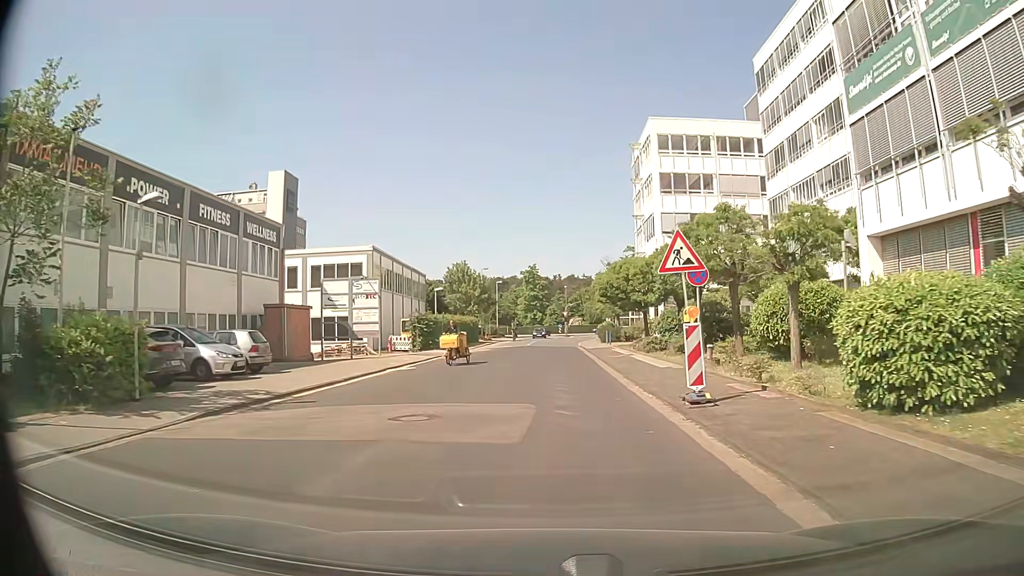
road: residential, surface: asphalt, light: Day
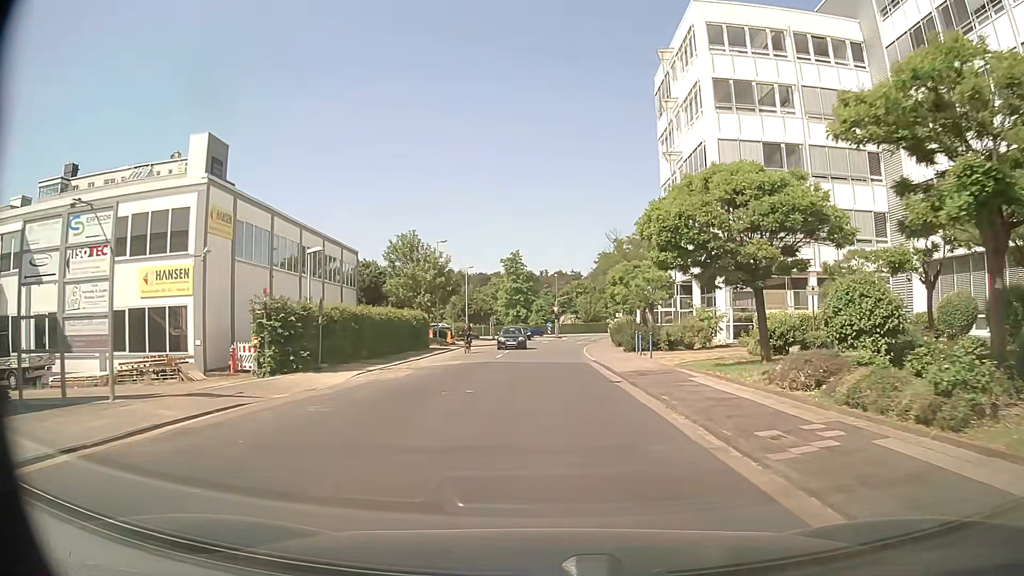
(+0.1, +23.8) m; +1°
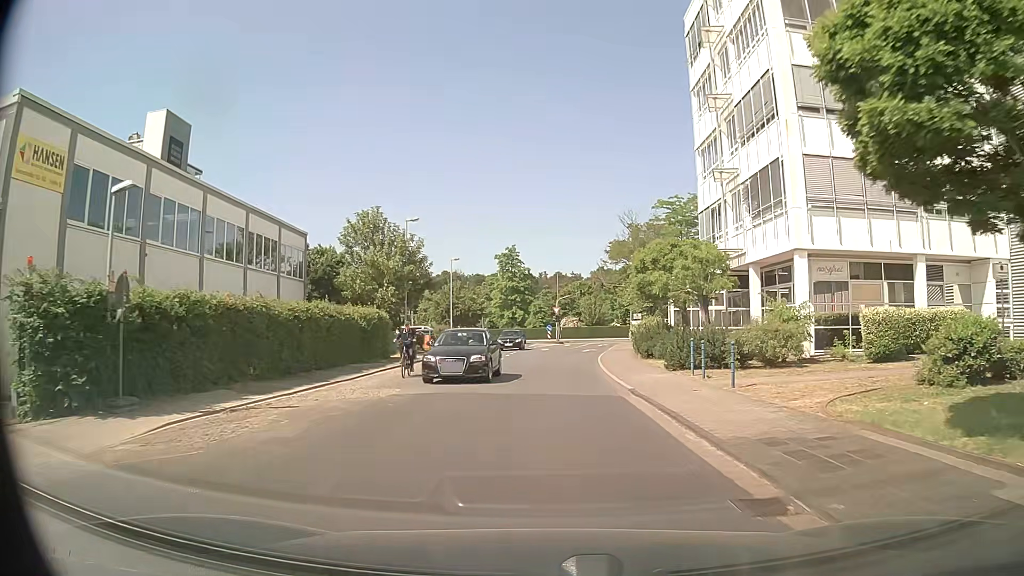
(0.0, +11.8) m; 0°
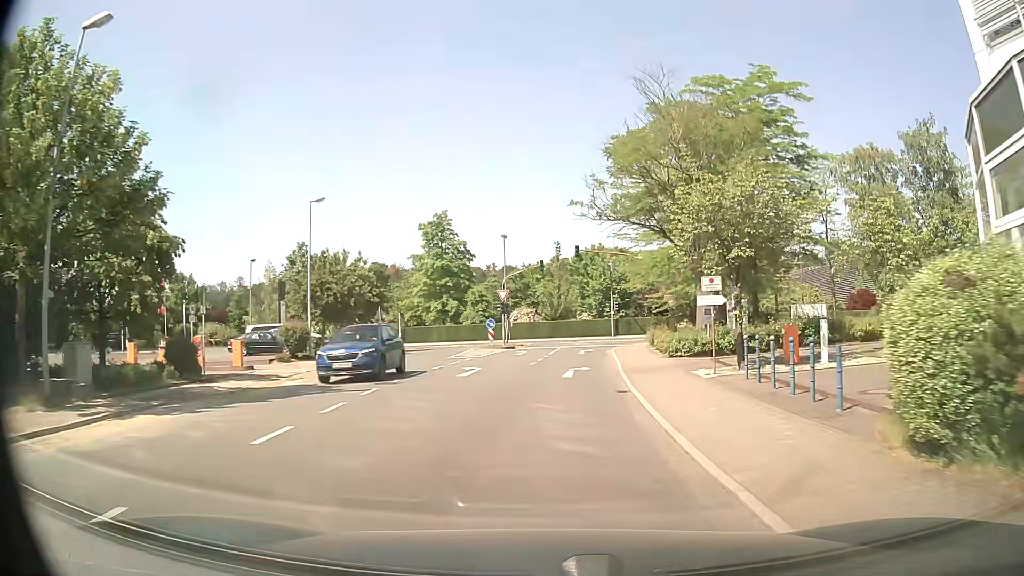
(+0.5, +28.9) m; +4°
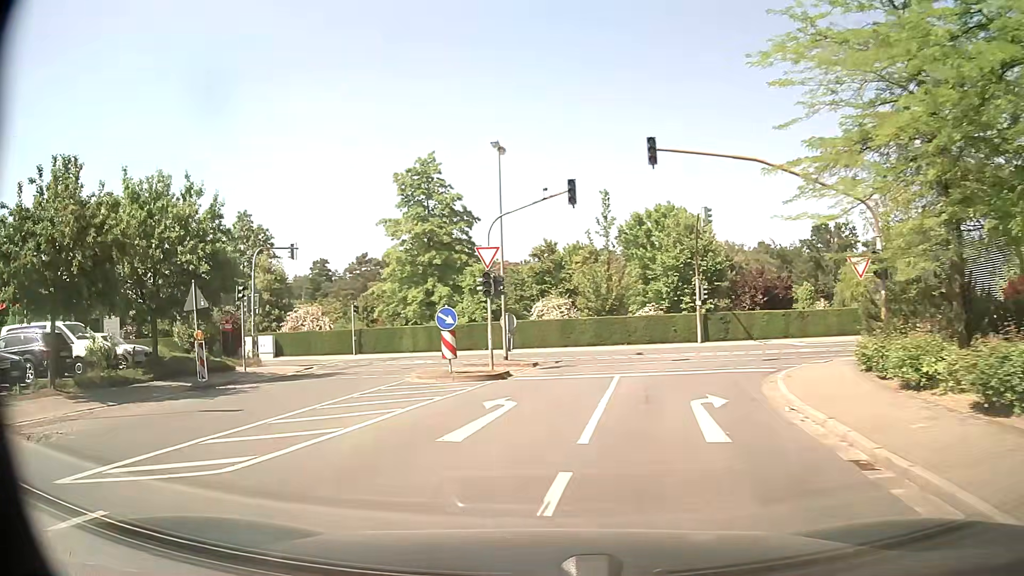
(+0.4, +25.7) m; -4°
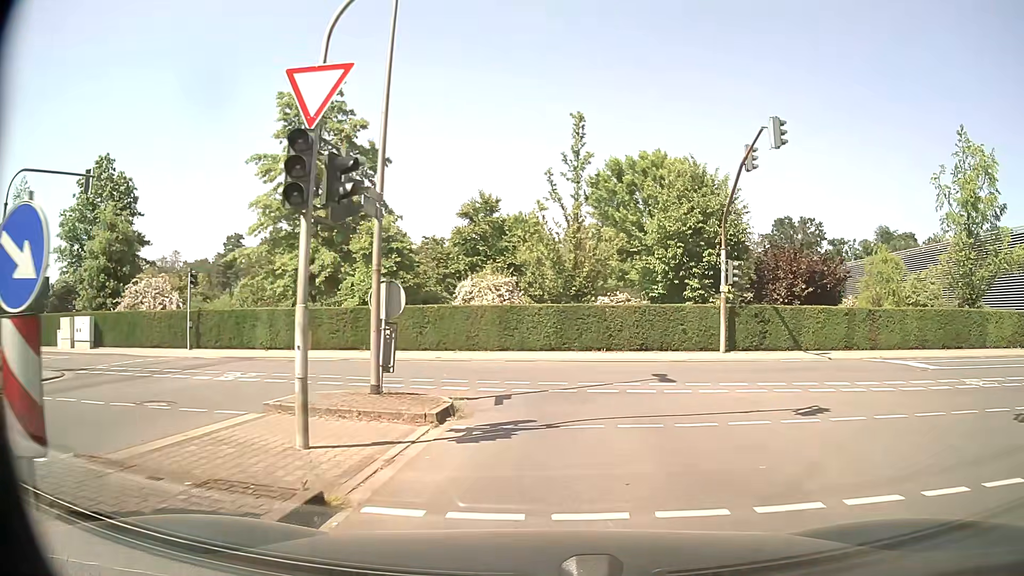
(-0.1, +14.6) m; +6°
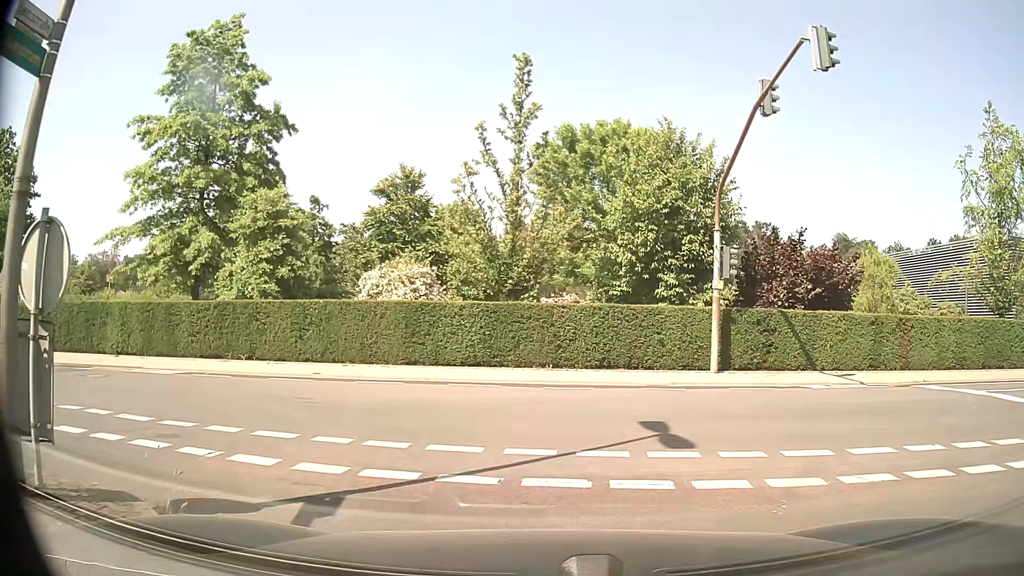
(+0.3, +6.4) m; +5°
(-1, +10) (-10, +14) (-20, +14) (-30, +14) (-40, +14) (-50, +13) (-60, +12) (-70, +12) (-80, +11) (-90, +10) m
